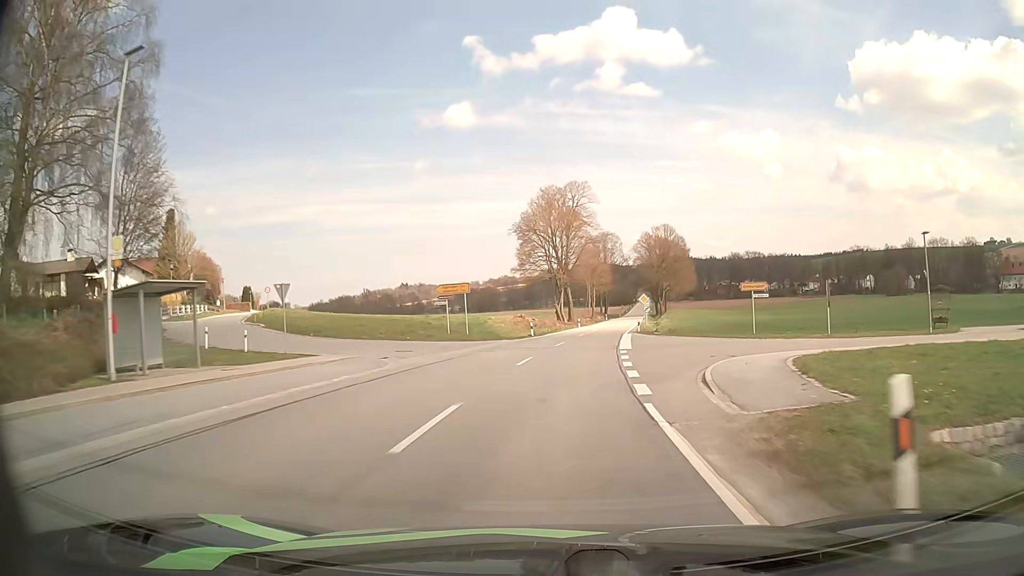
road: secondary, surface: asphalt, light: Day
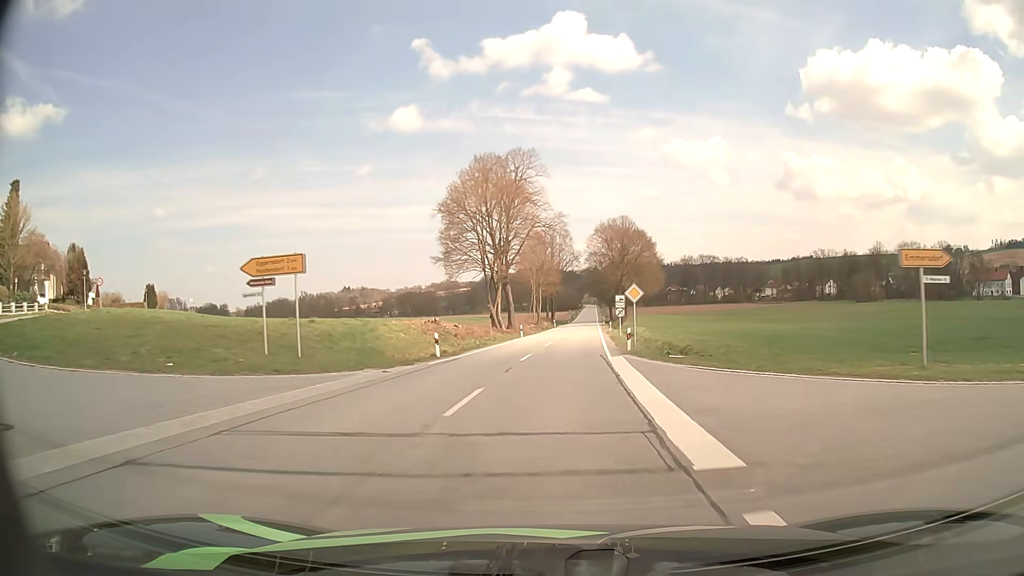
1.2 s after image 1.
(+0.9, +20.8) m; +5°
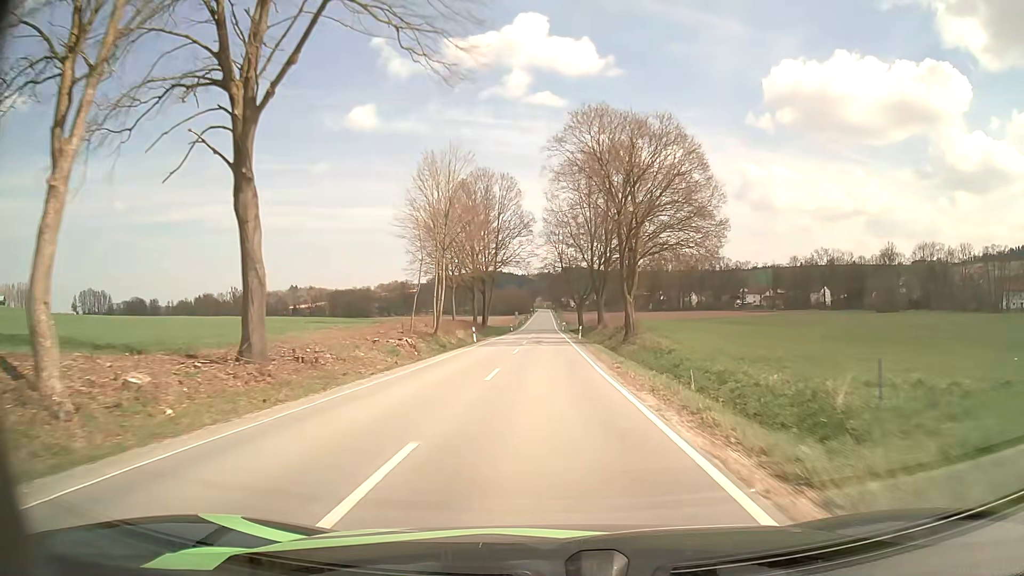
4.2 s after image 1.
(+2.6, +54.6) m; +4°
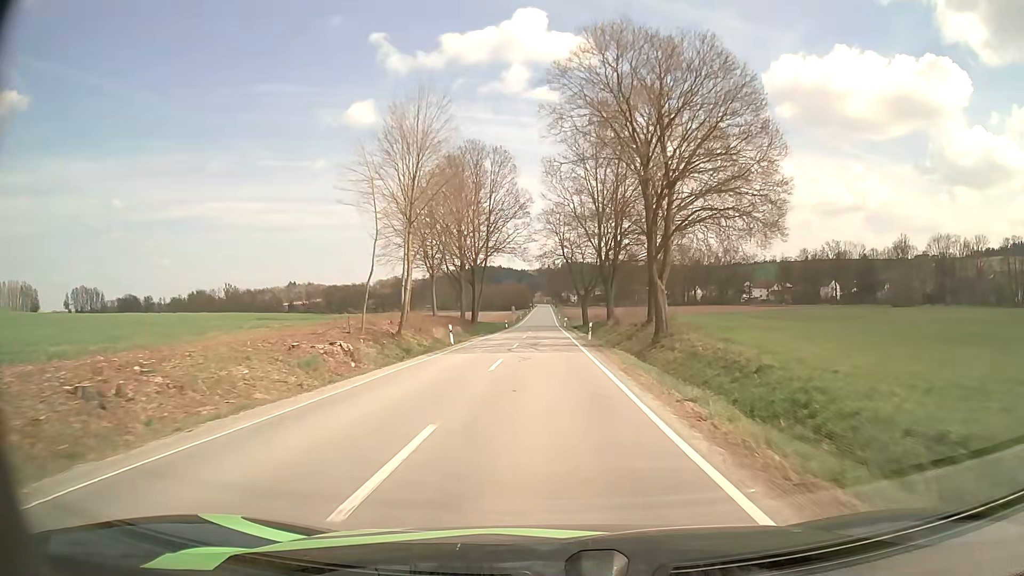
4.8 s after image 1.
(0.0, +11.2) m; 0°
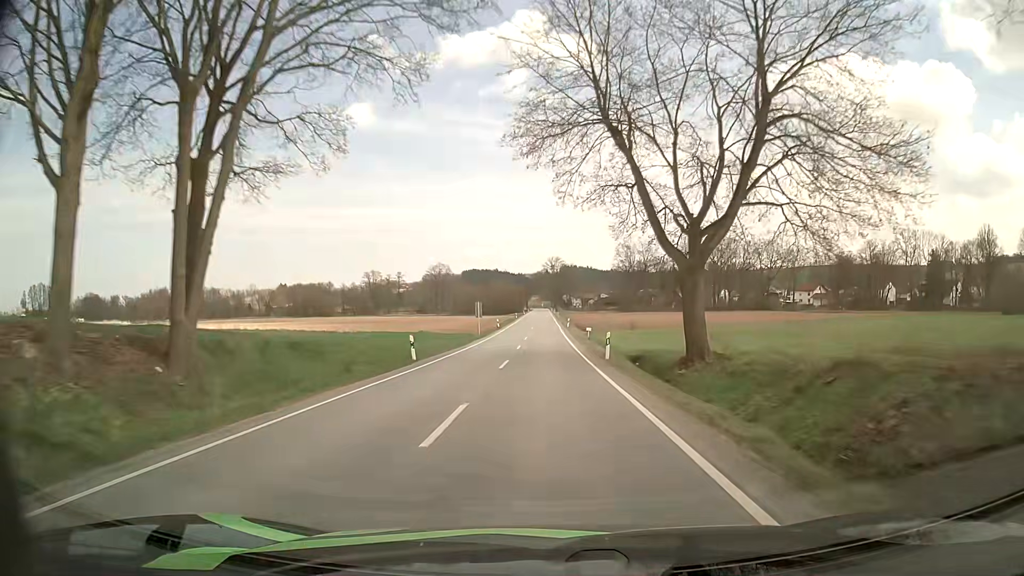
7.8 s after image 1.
(-0.5, +57.8) m; 0°
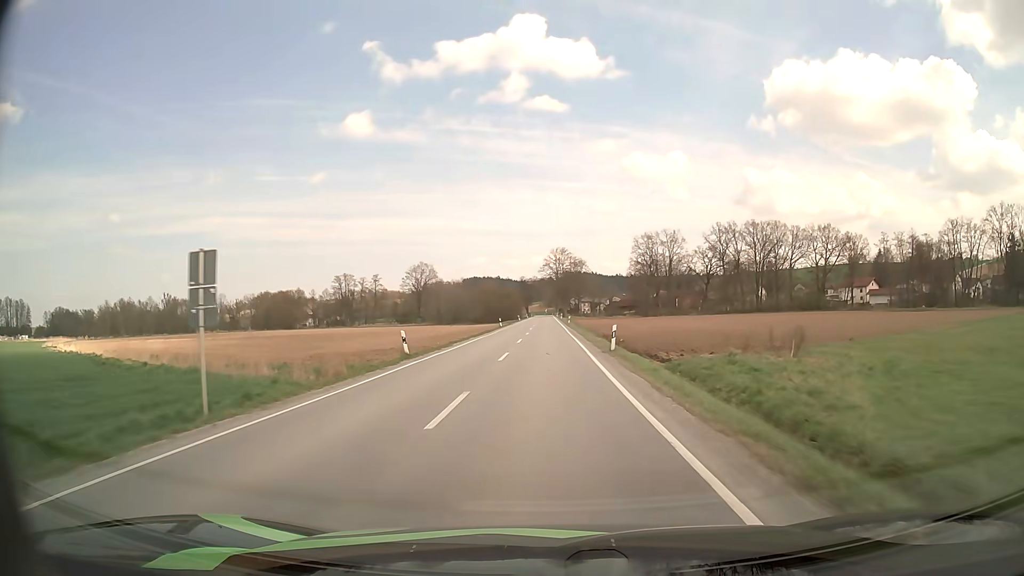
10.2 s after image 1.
(+0.2, +47.4) m; 0°
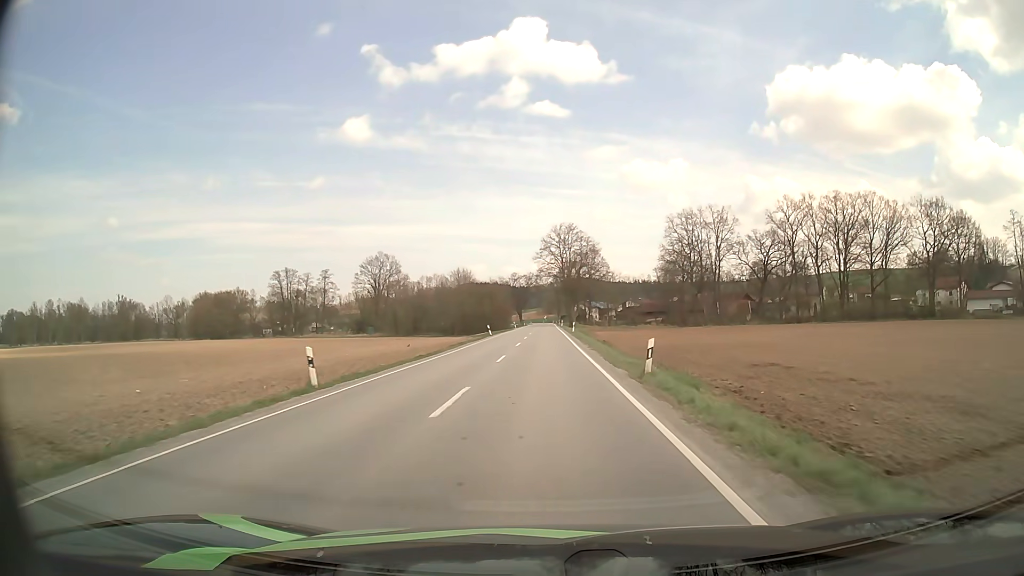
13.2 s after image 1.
(0.0, +59.3) m; 0°
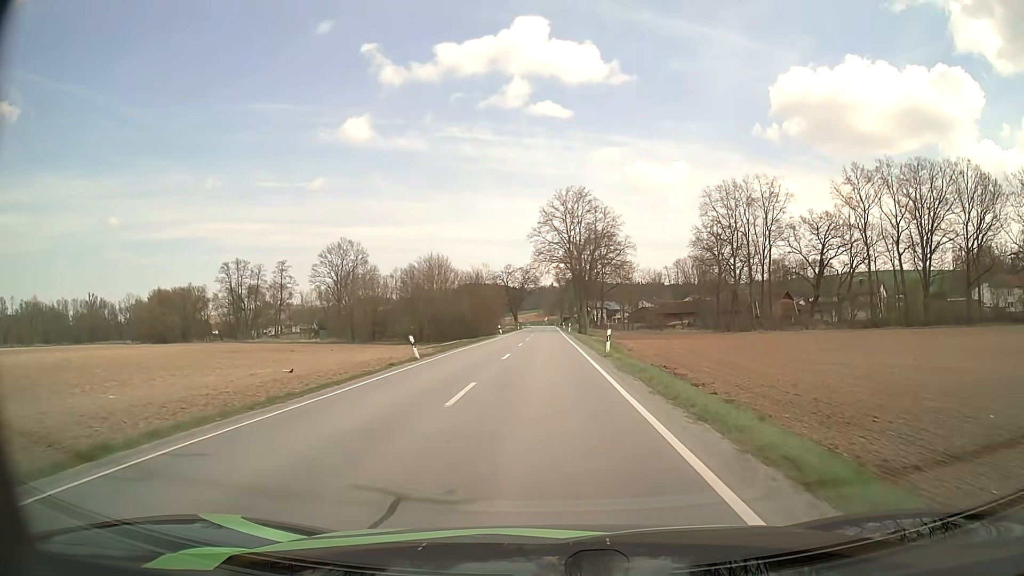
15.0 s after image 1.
(-0.1, +34.3) m; 0°
(0, +10) (0, +20) (0, +30) (0, +40) (0, +50) (0, +60) (0, +70) (0, +80) (0, +90) (0, +100) m
